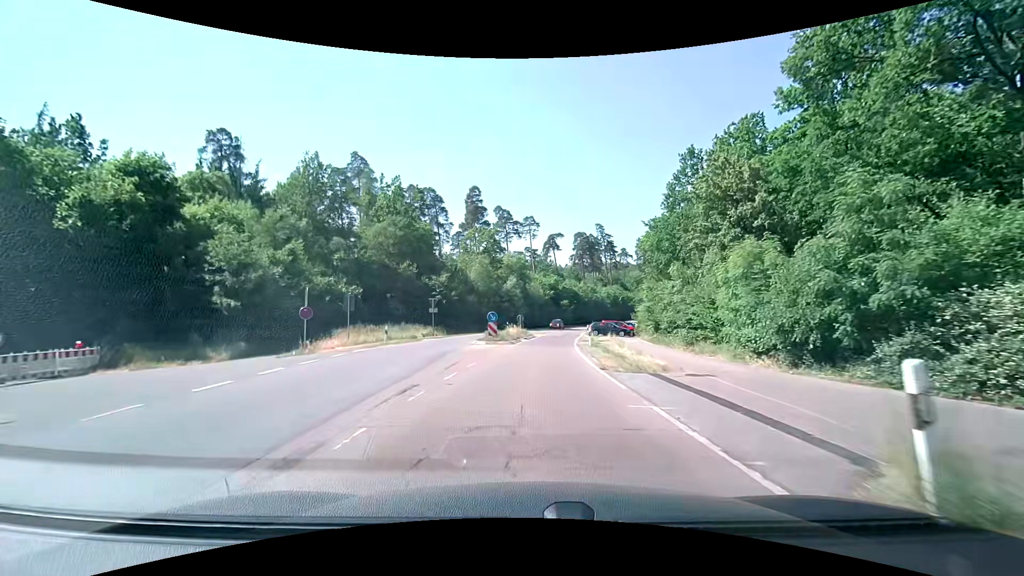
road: secondary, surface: asphalt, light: Day
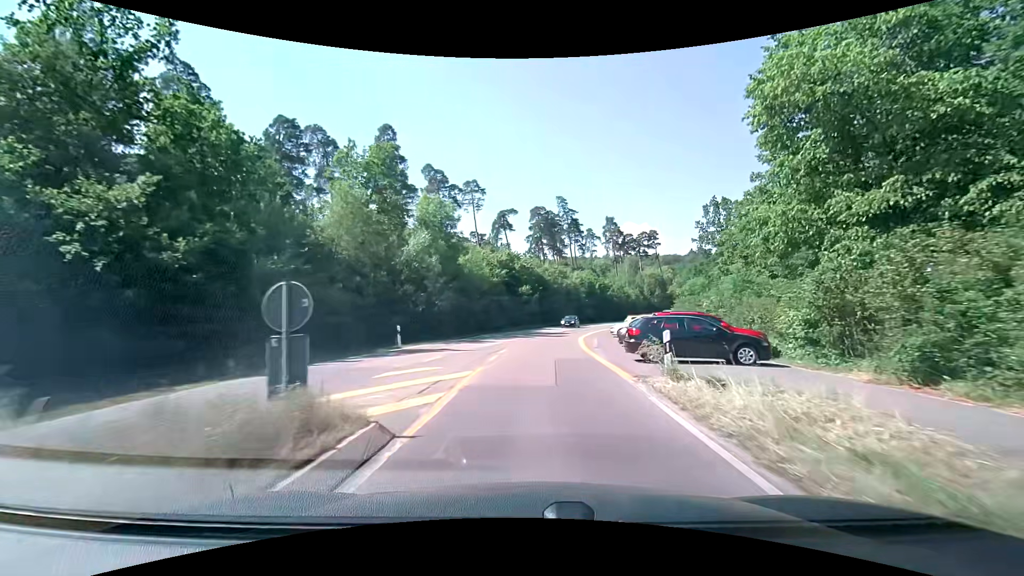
(+1.9, +36.5) m; +6°
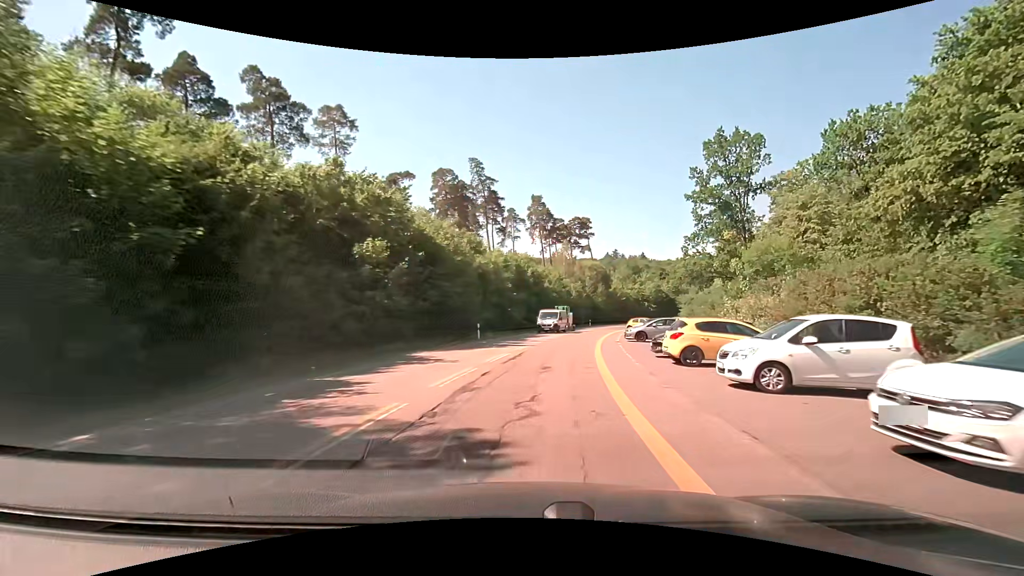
(+2.5, +37.1) m; +9°
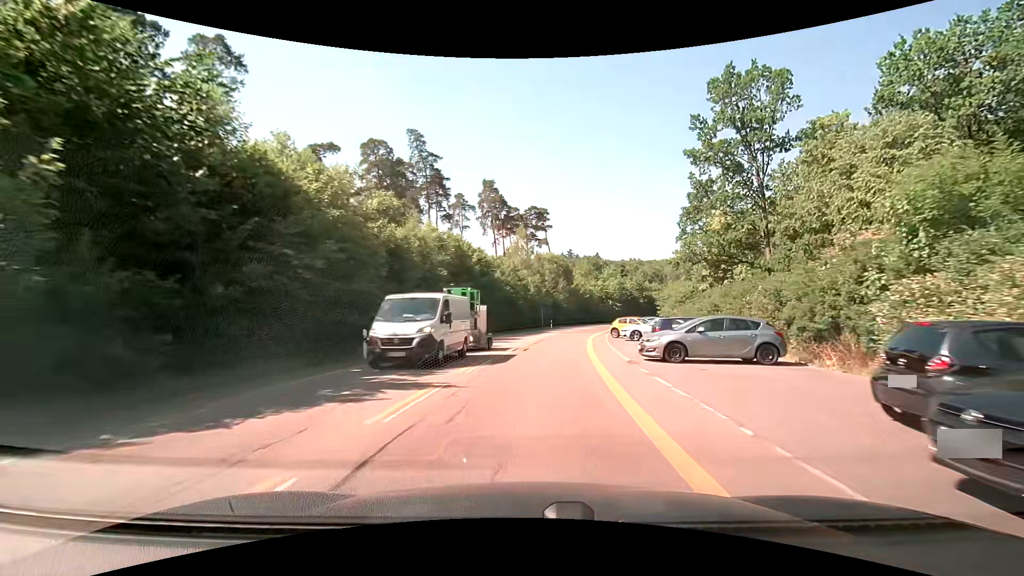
(+0.8, +15.3) m; +5°
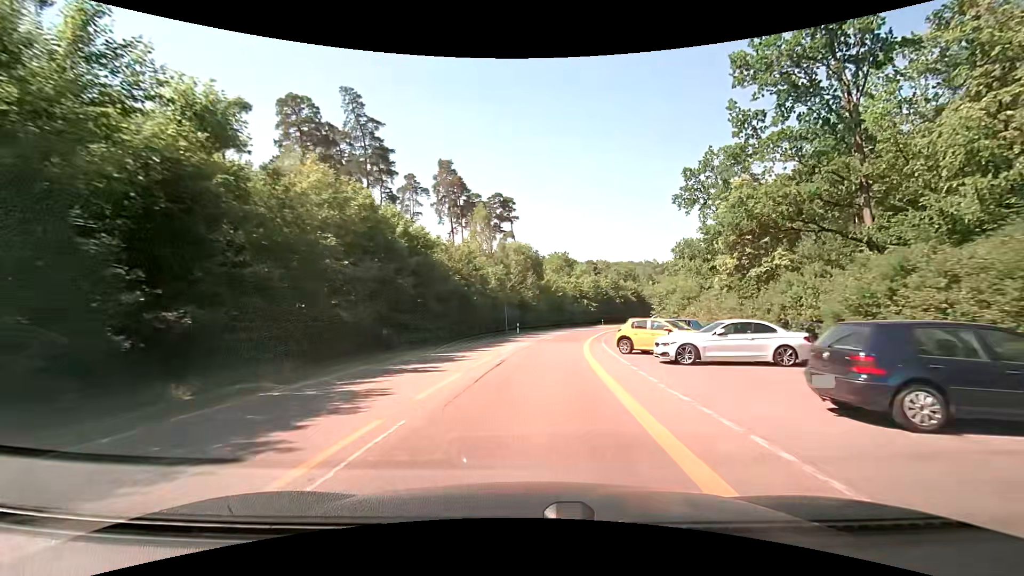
(+0.6, +15.5) m; +4°
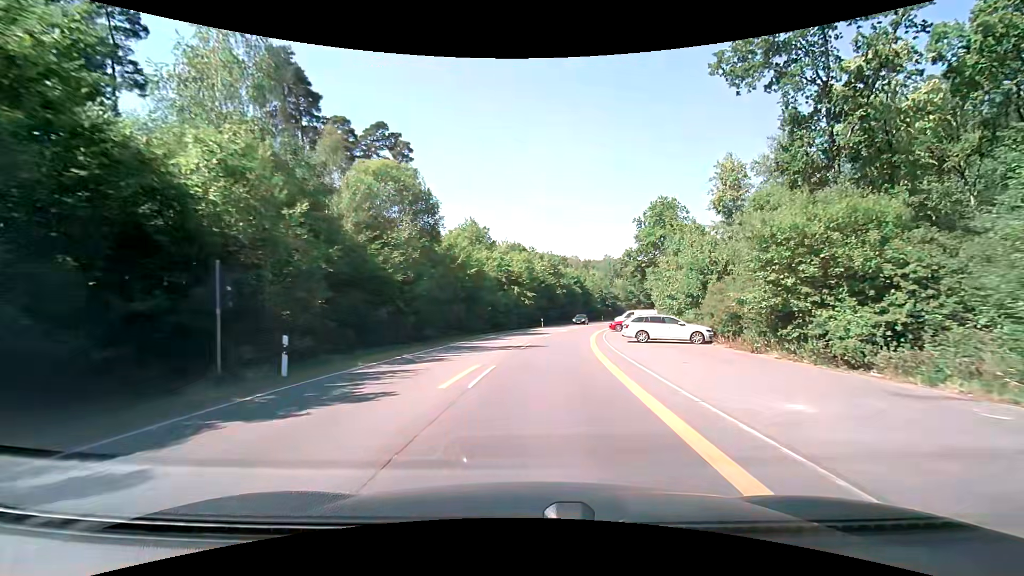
(+2.8, +37.9) m; +9°
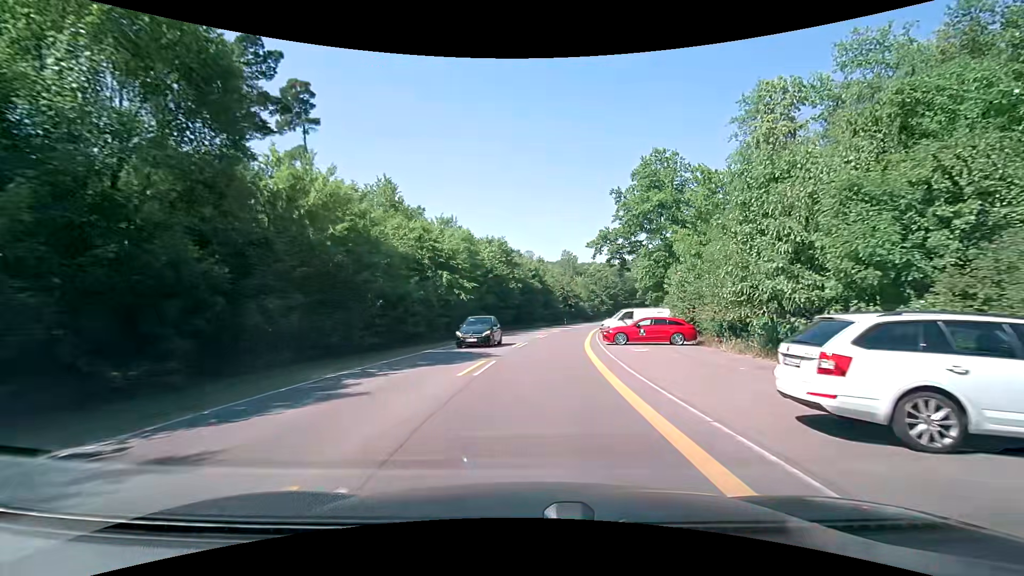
(+0.9, +21.2) m; +5°
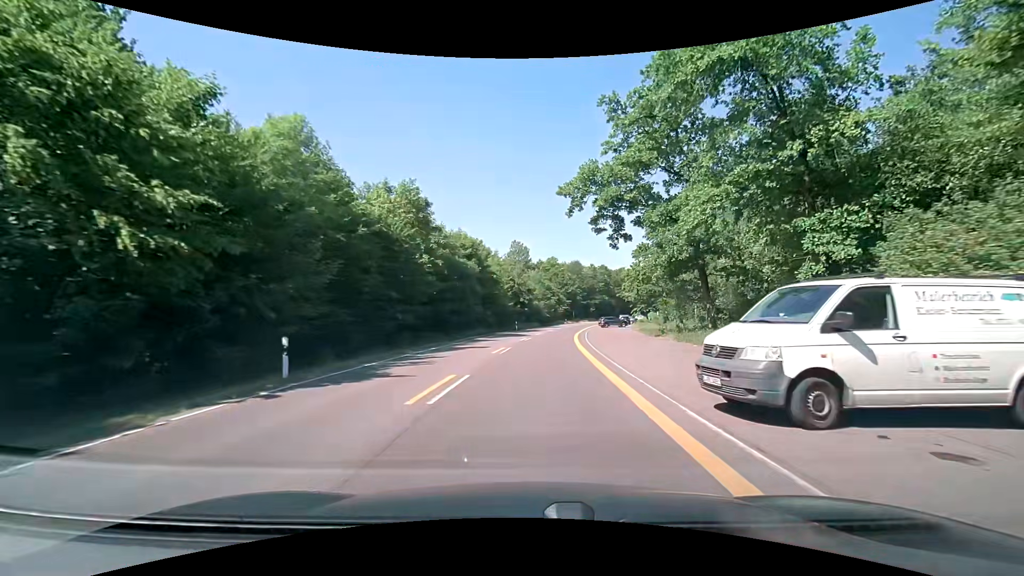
(+1.5, +27.6) m; +6°
(0, +10) (+1, +20) (+1, +30) (+2, +40) (+3, +50) (+4, +60) (+6, +70) (+8, +80) (+9, +89) (+11, +99) m
